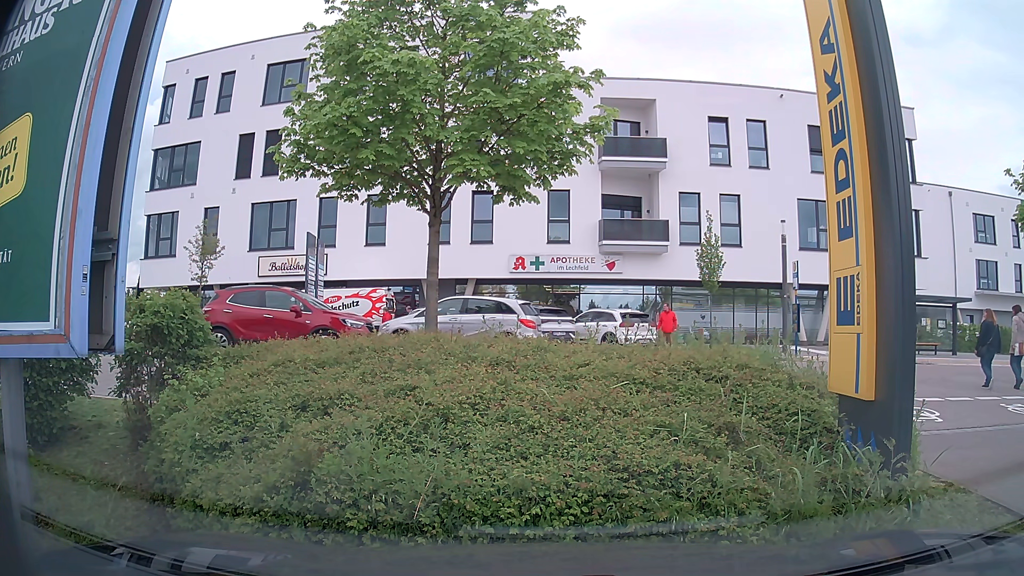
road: service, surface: asphalt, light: Day
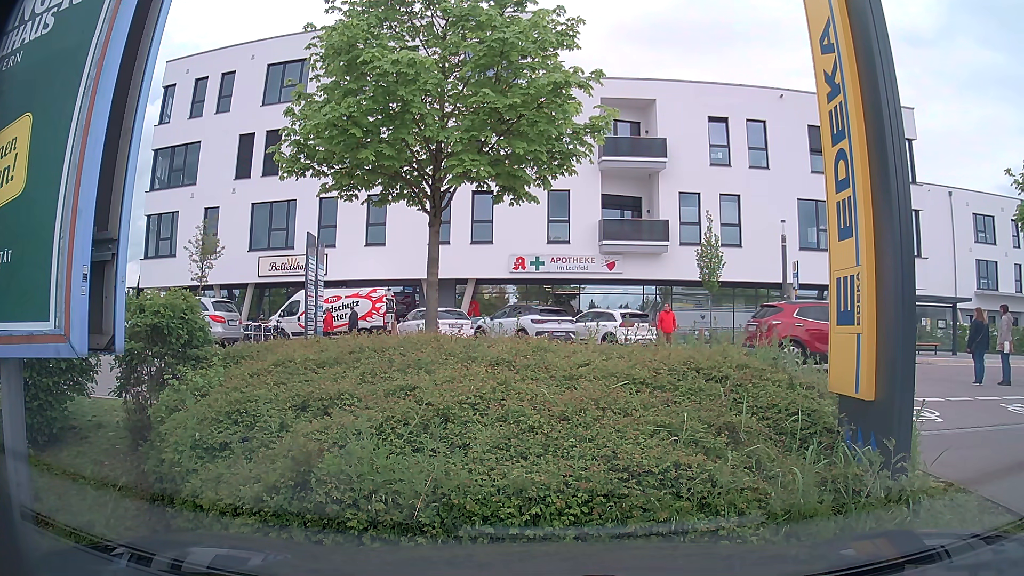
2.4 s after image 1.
(0.0, 0.0) m; 0°
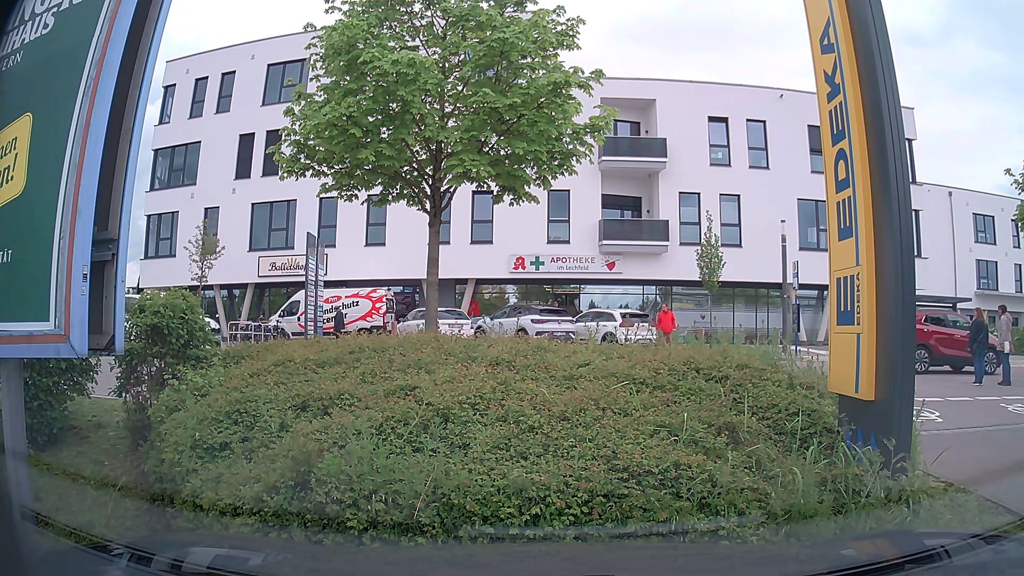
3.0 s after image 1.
(0.0, 0.0) m; 0°
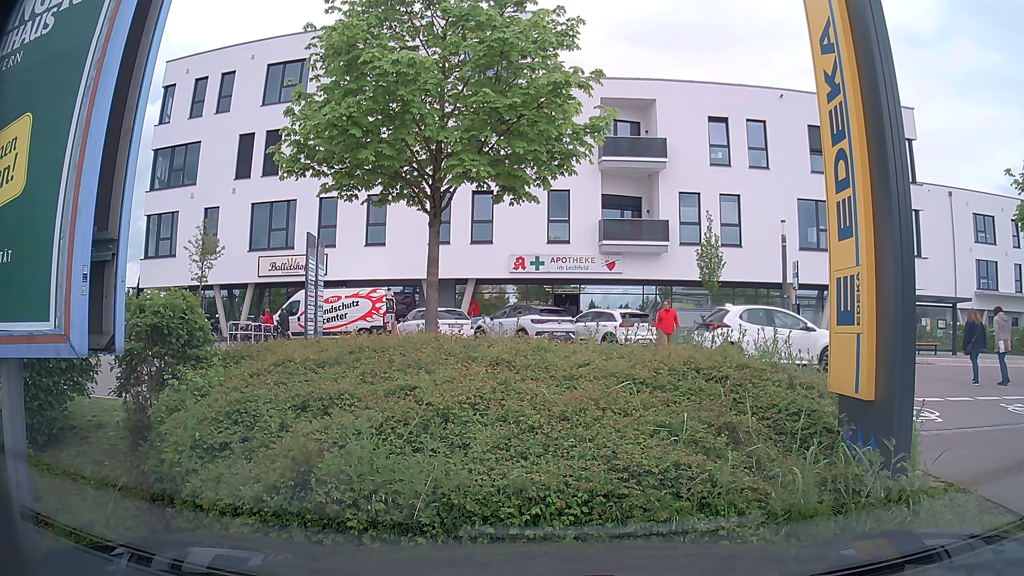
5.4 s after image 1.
(0.0, 0.0) m; 0°
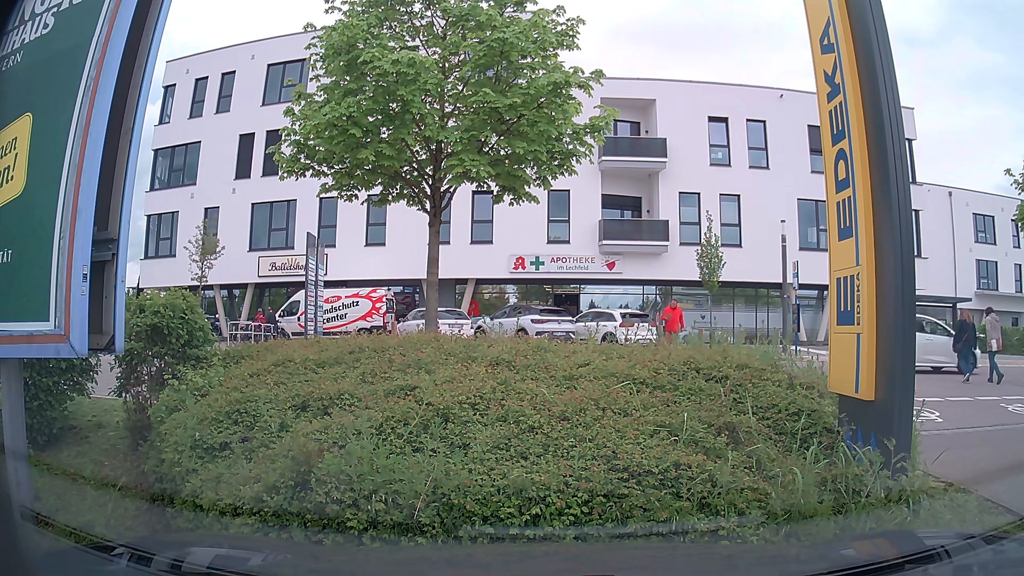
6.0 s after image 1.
(0.0, 0.0) m; 0°
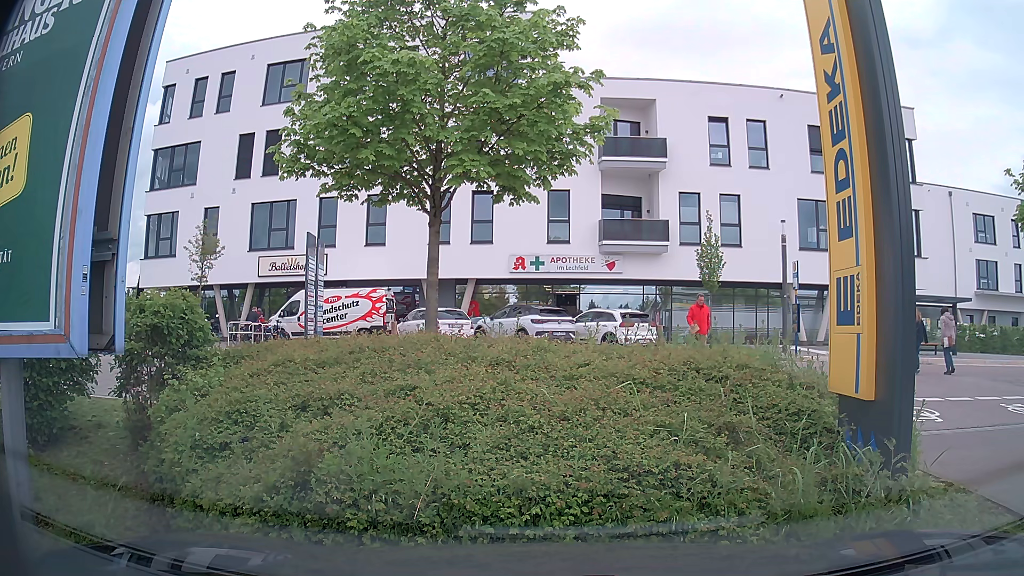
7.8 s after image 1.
(0.0, 0.0) m; 0°
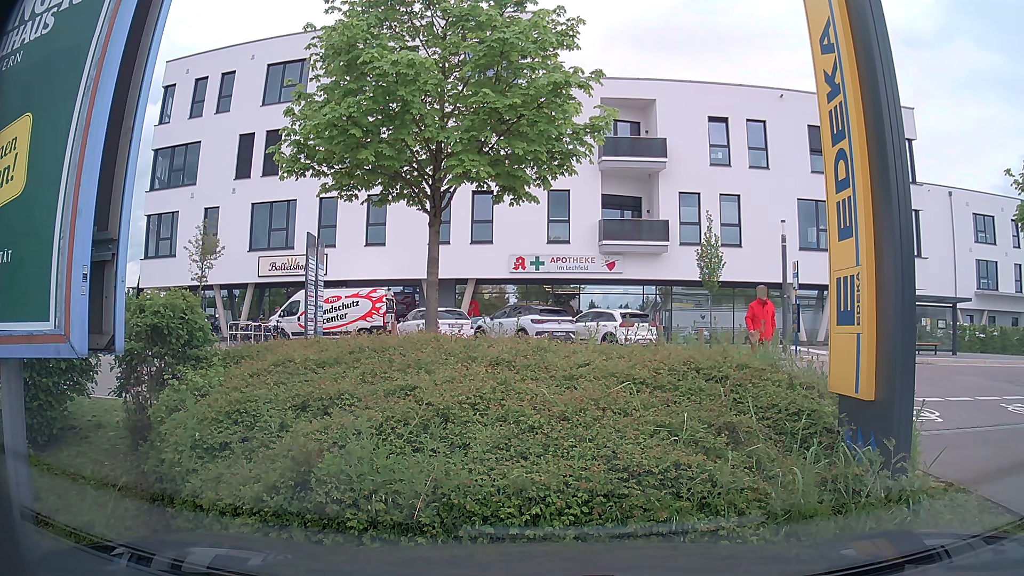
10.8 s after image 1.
(0.0, 0.0) m; 0°
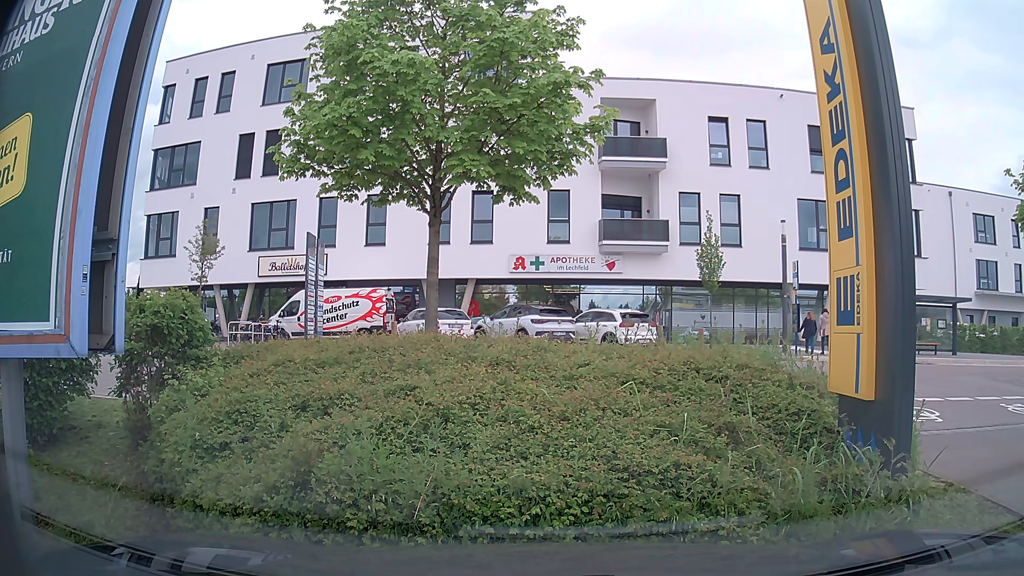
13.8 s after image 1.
(0.0, 0.0) m; 0°
